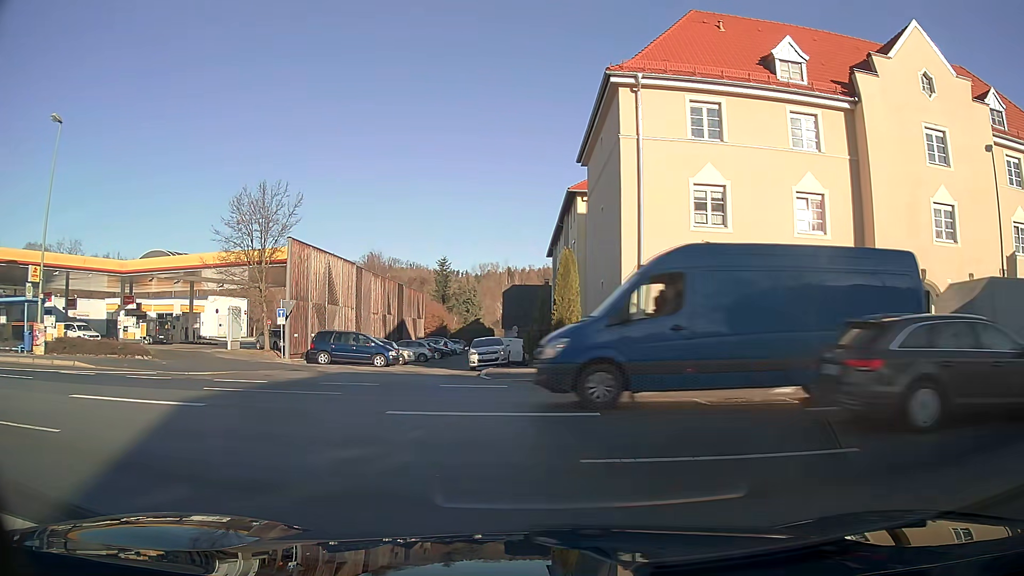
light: Day
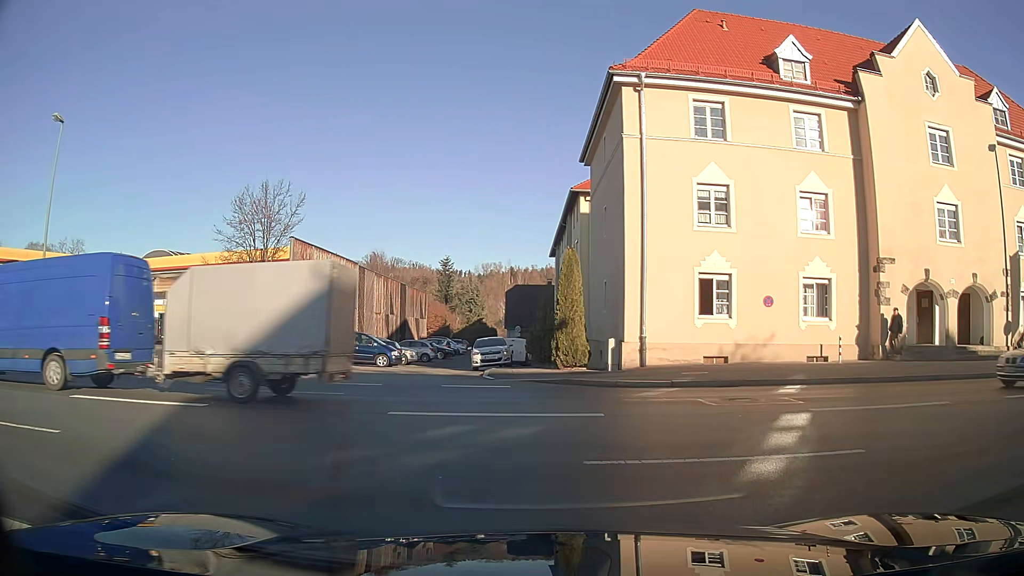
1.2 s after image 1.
(0.0, +0.1) m; 0°
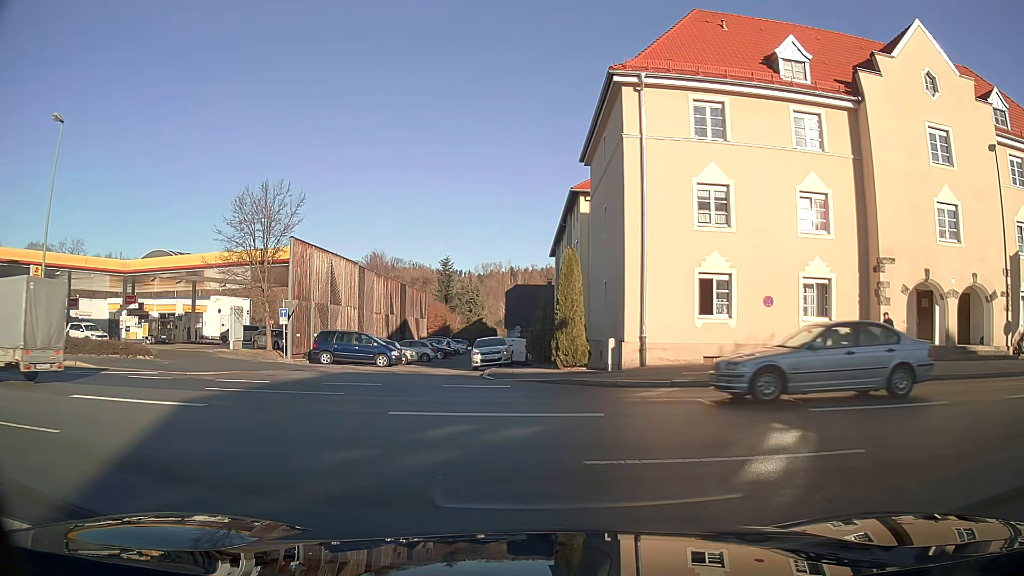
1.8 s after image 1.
(0.0, 0.0) m; 0°
